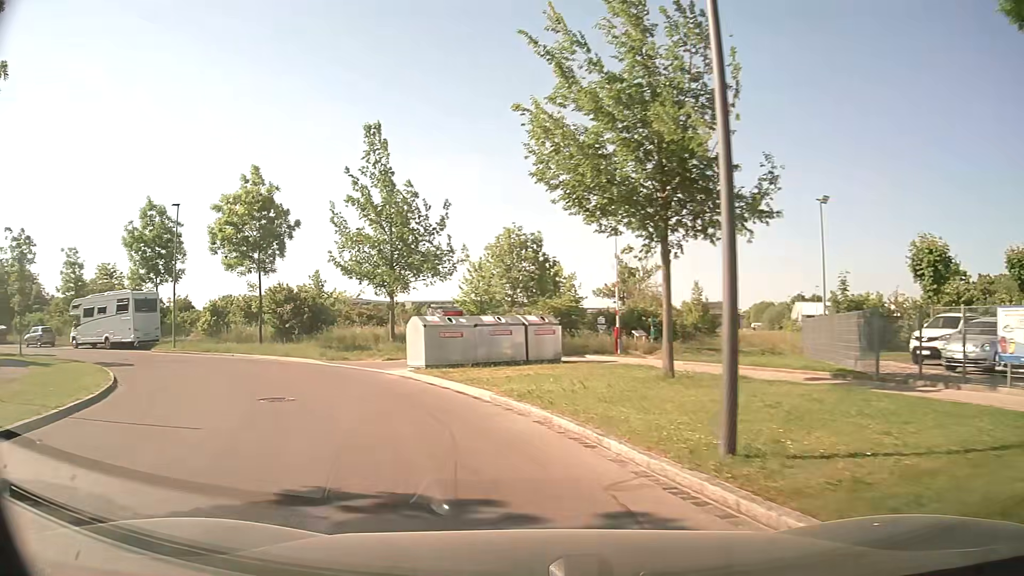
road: residential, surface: asphalt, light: Day
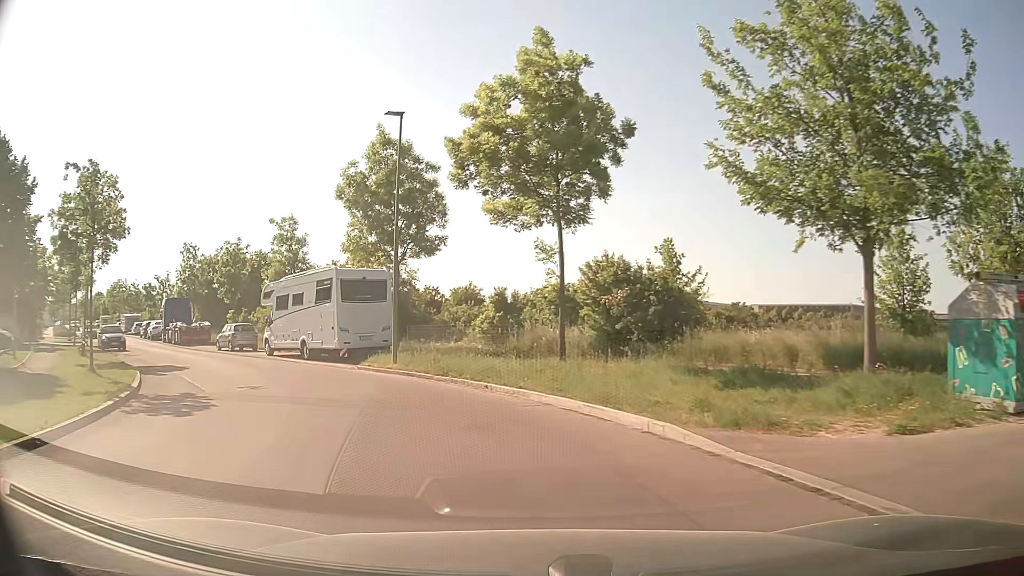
(-5.1, +16.3) m; -30°
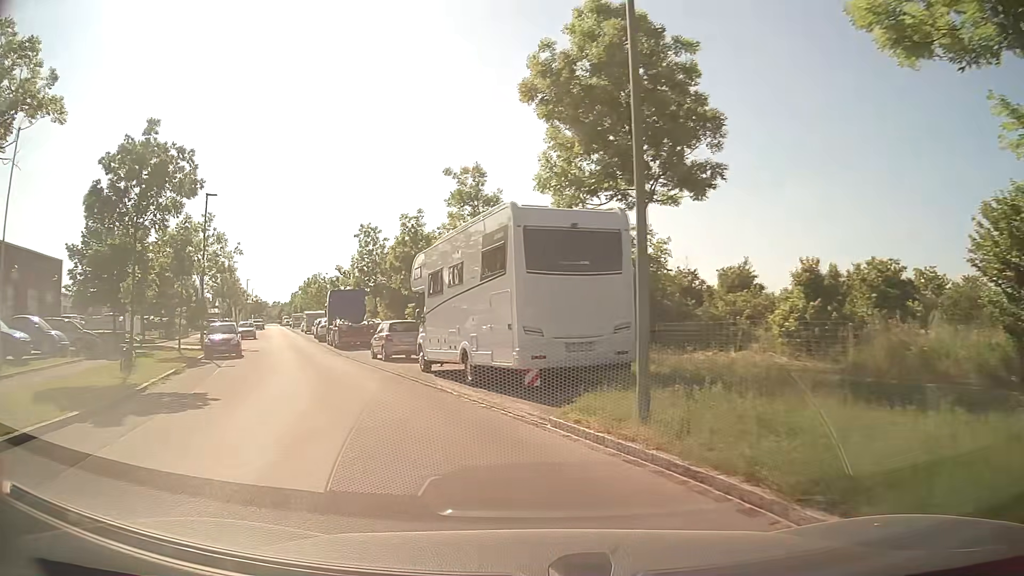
(-2.0, +12.2) m; -21°
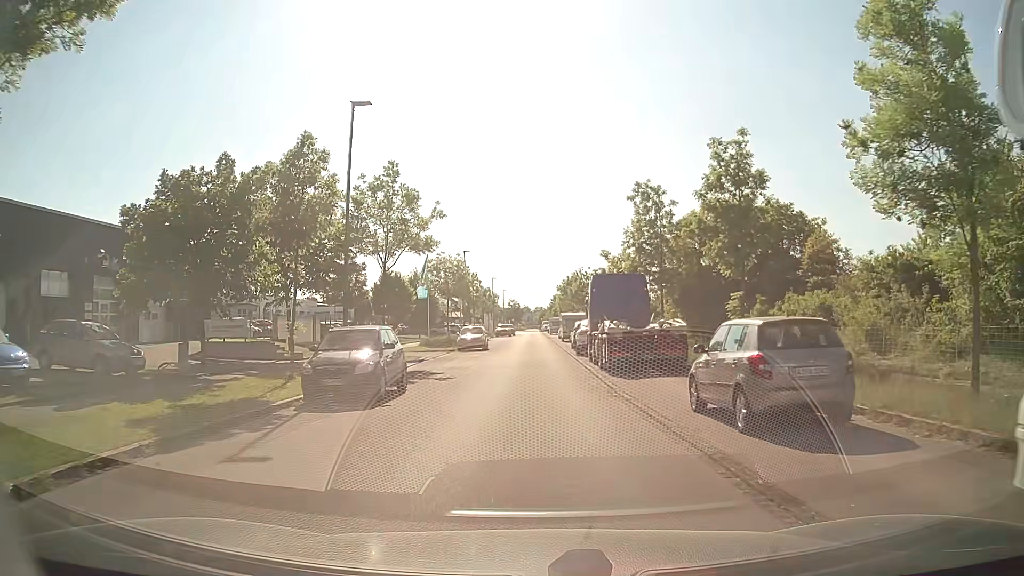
(-3.9, +15.8) m; -23°
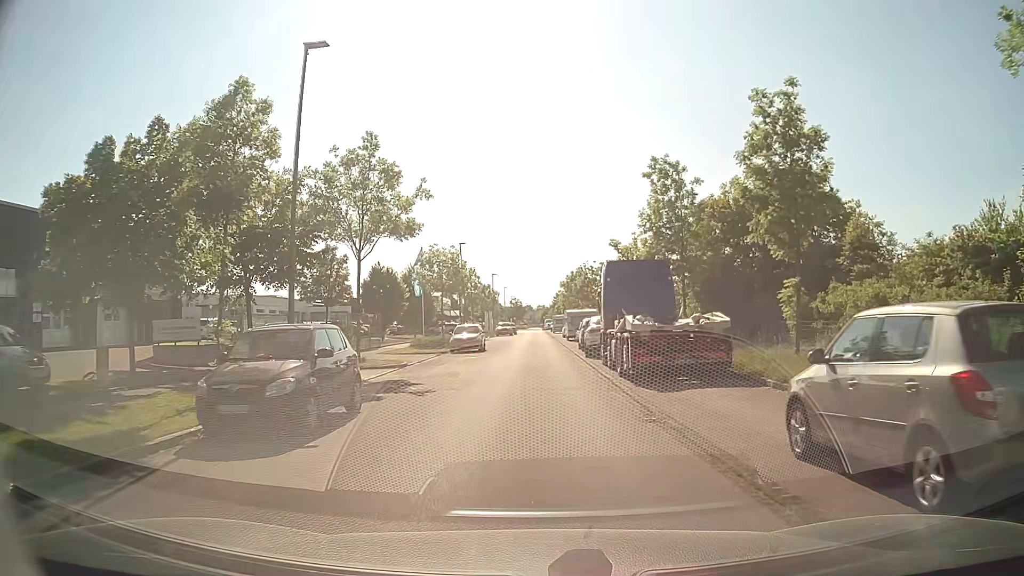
(0.0, +4.6) m; 0°
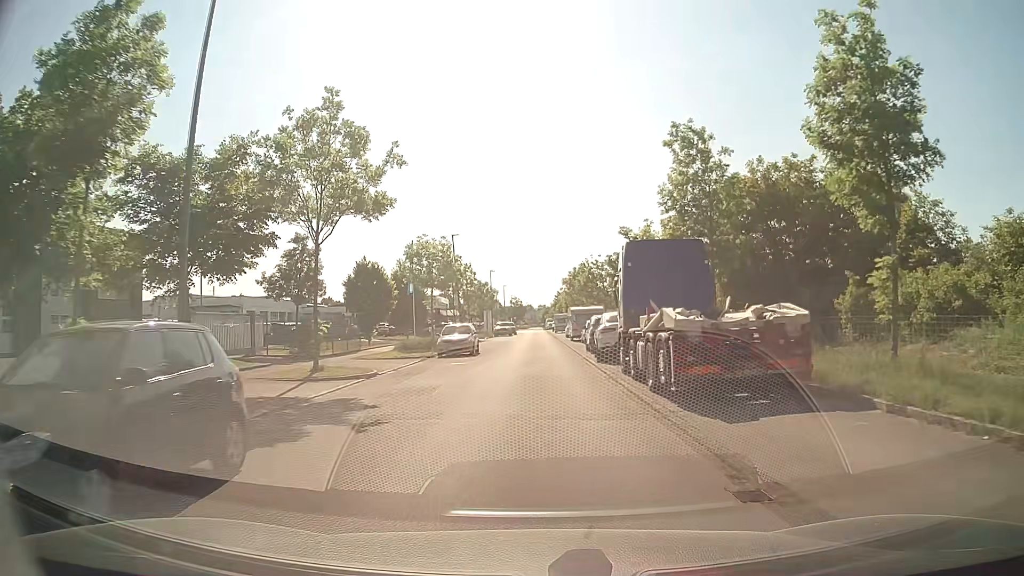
(0.0, +5.0) m; 0°
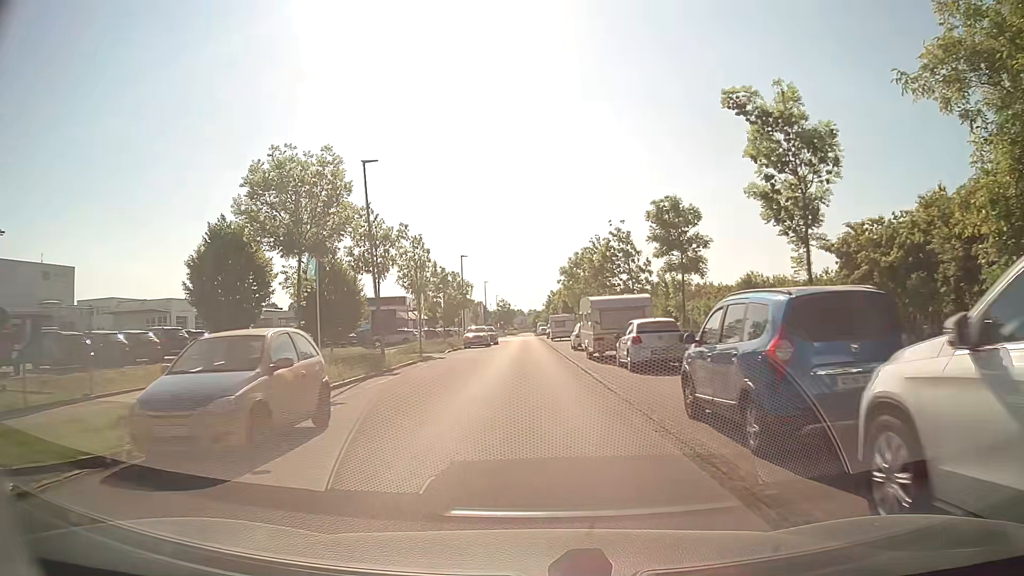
(+0.1, +23.2) m; 0°
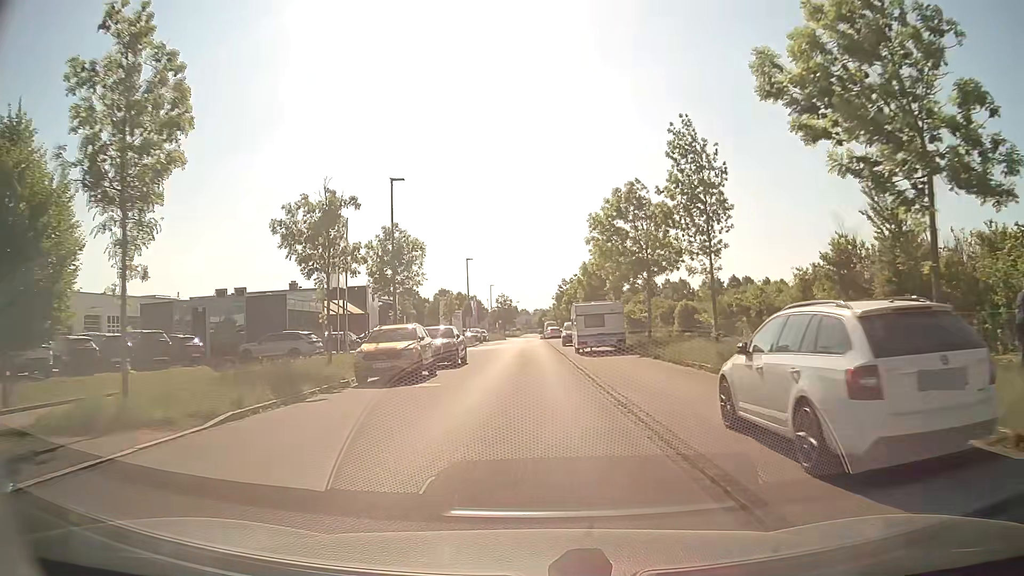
(0.0, +31.3) m; 0°
(0, +10) (0, +20) (0, +30) (0, +40) (0, +50) (-1, +60) (-1, +70) (-1, +80) (-1, +90) (-1, +100) m
